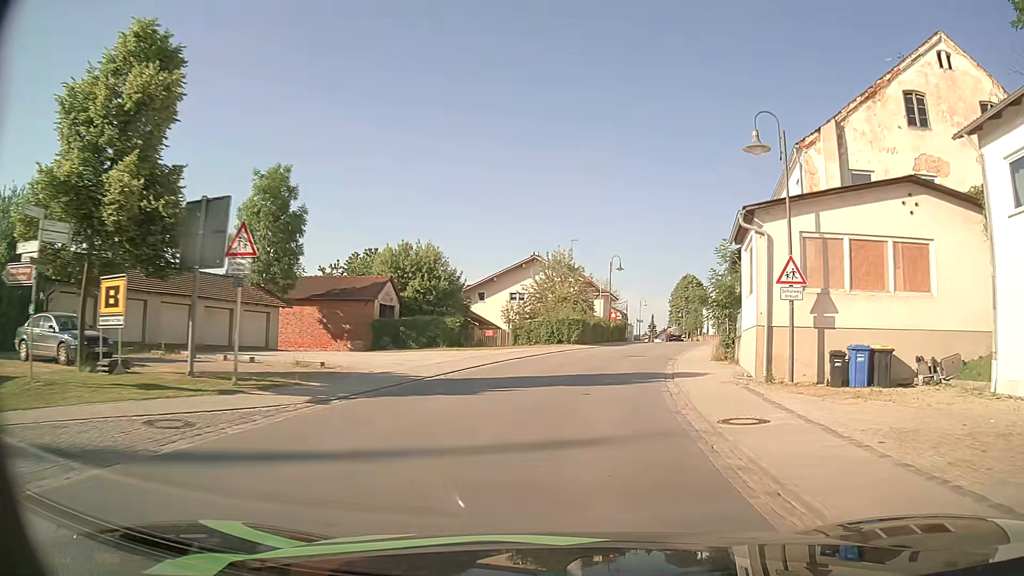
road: secondary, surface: asphalt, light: Day
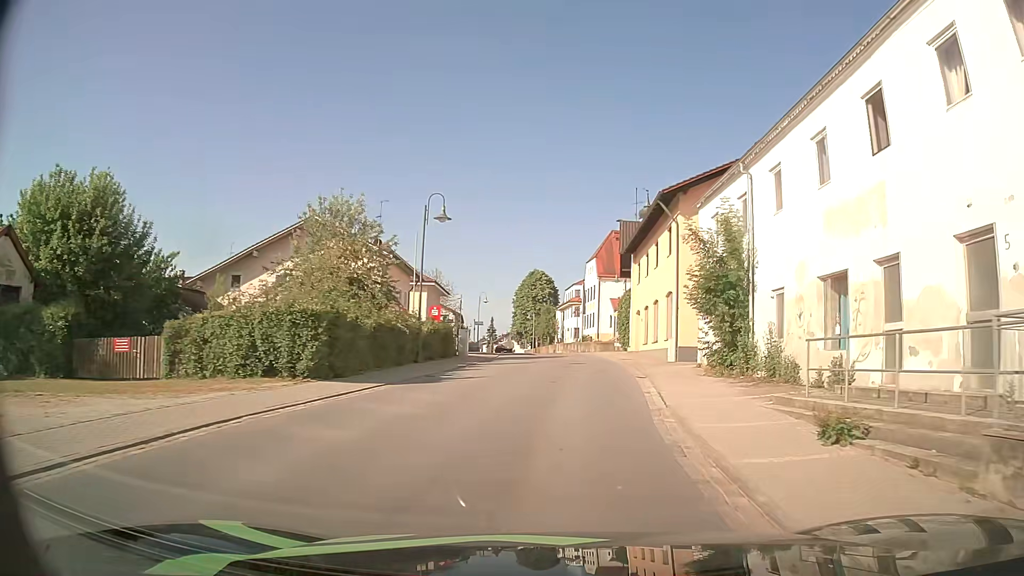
(+3.3, +26.9) m; +13°
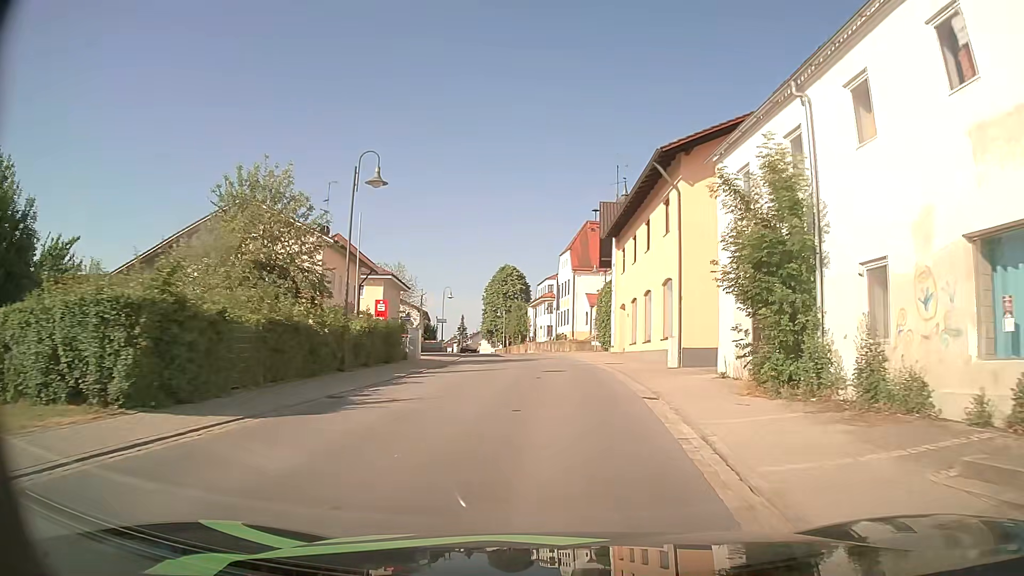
(+0.2, +6.7) m; +3°
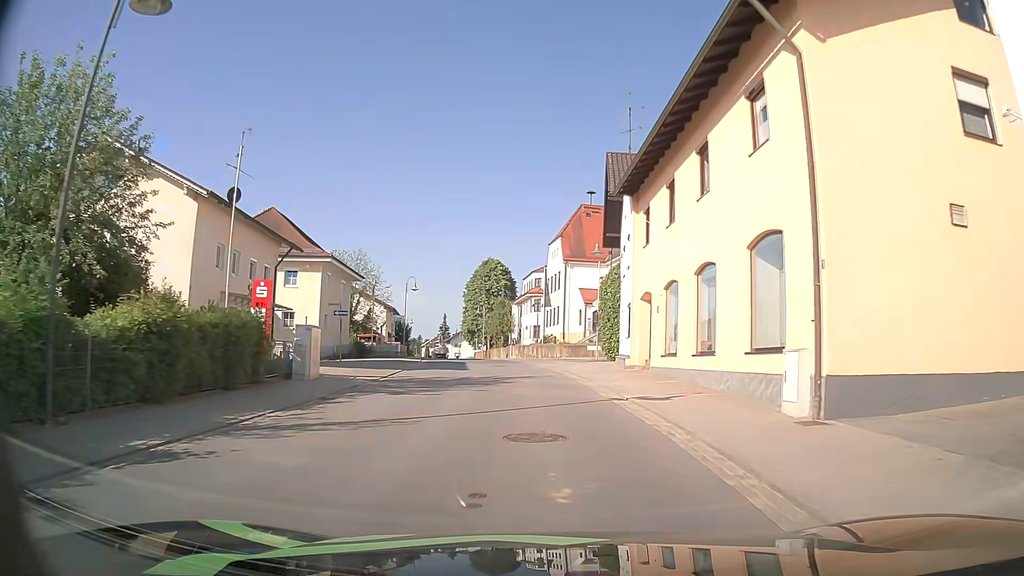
(+0.1, +13.3) m; +1°
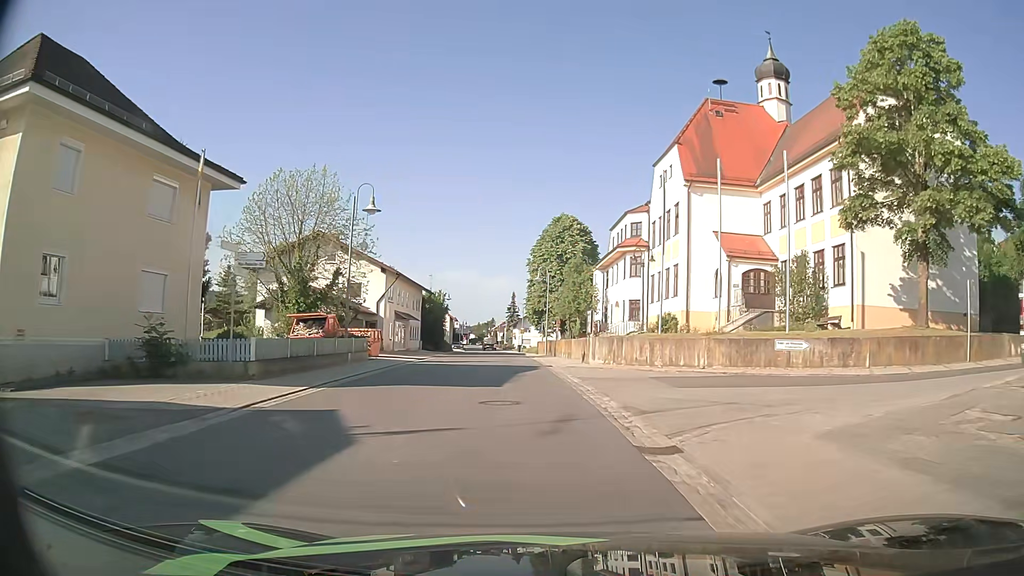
(-1.4, +33.2) m; -6°
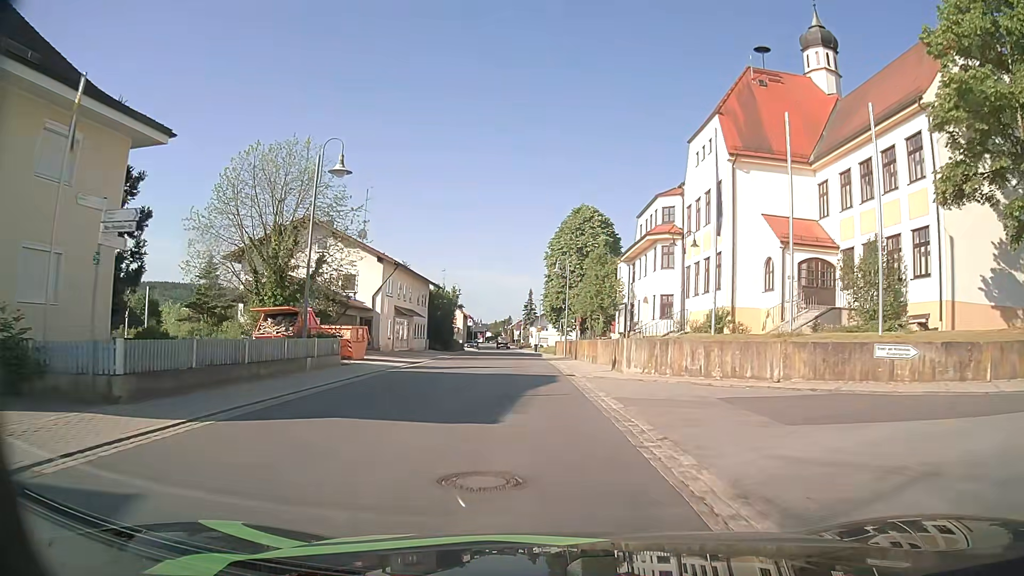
(-0.1, +6.3) m; -2°
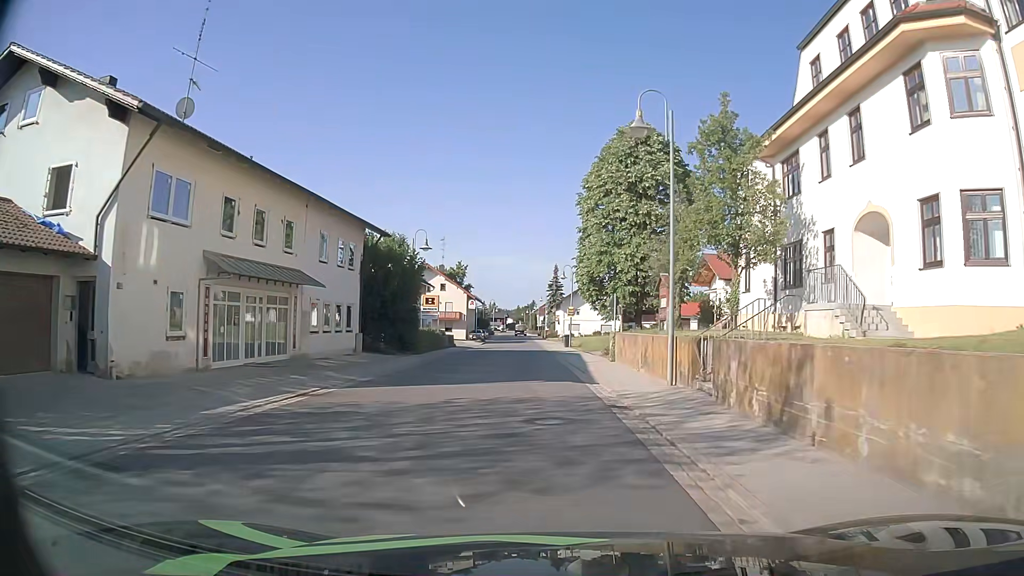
(-0.8, +31.8) m; -2°
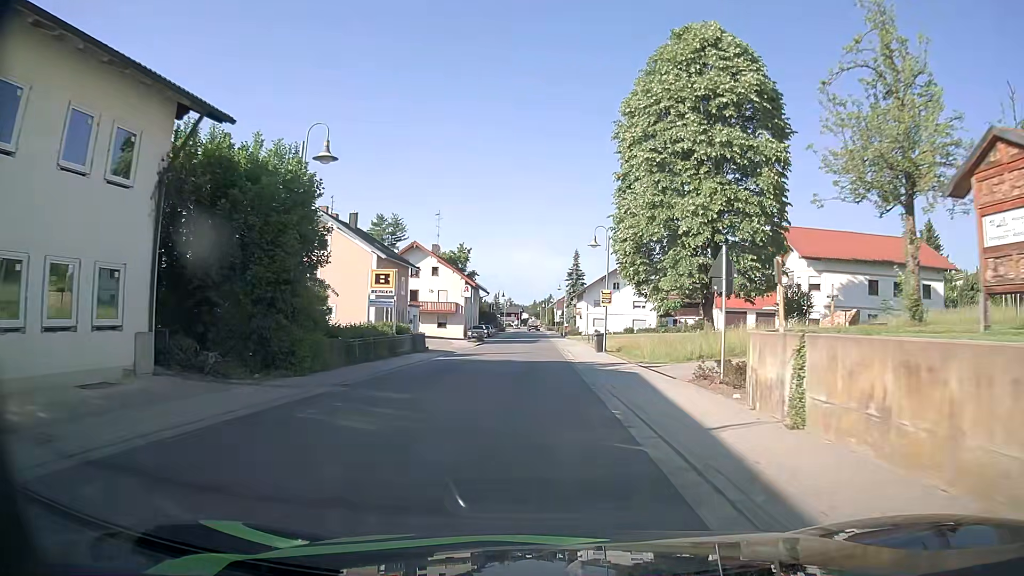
(-0.2, +20.2) m; -2°
(0, +10) (0, +20) (0, +30) (0, +40) (0, +50) (0, +60) (-1, +70) (-1, +80) (-1, +90) (-1, +100) m
